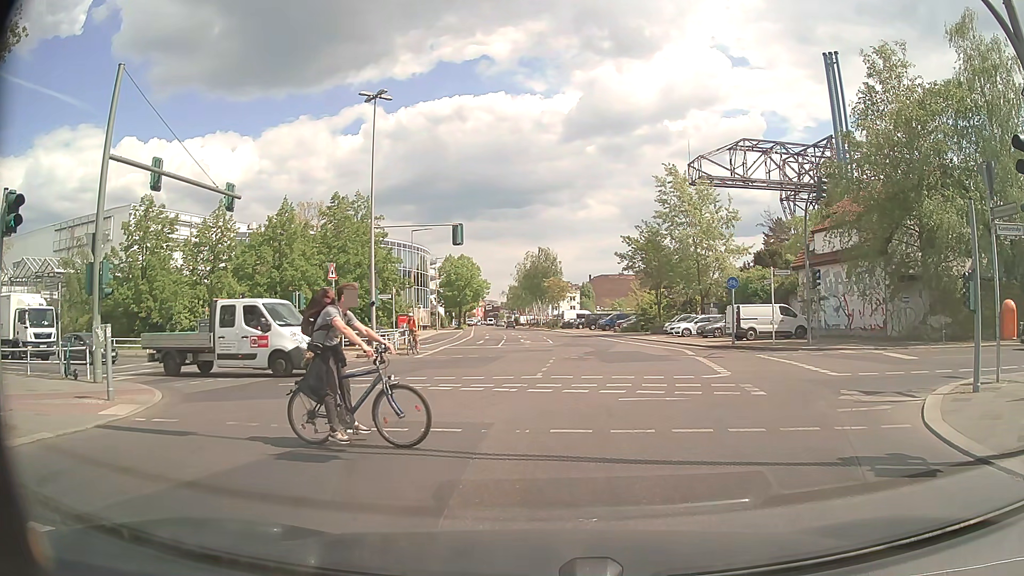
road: tertiary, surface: asphalt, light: Day
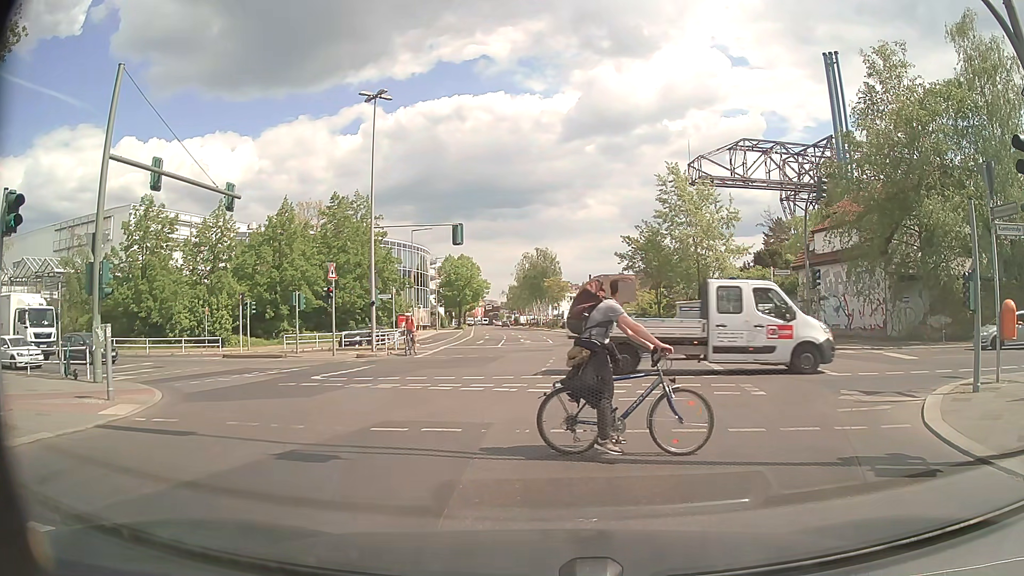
(0.0, 0.0) m; 0°
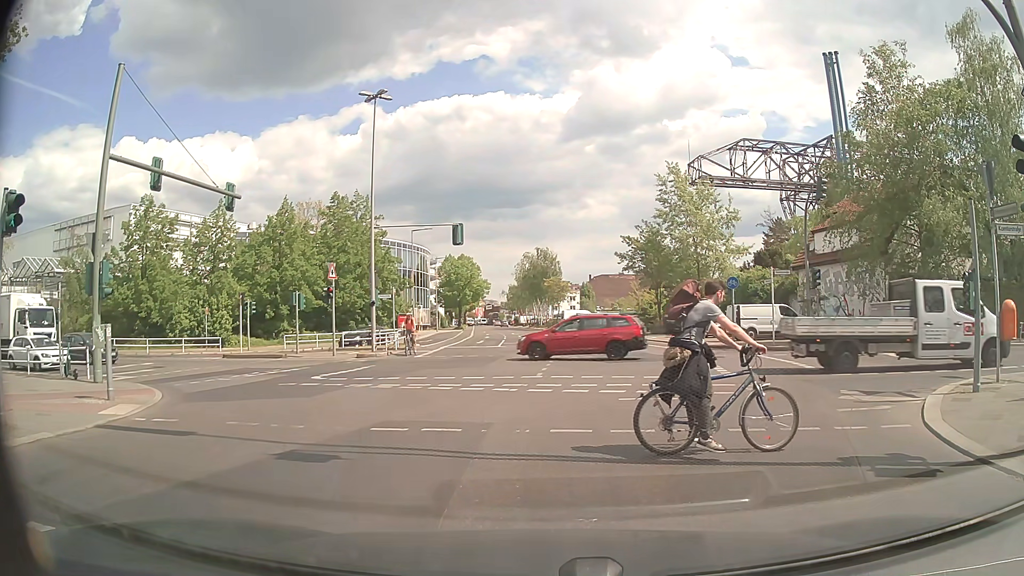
(0.0, 0.0) m; 0°
(0, +10) (0, +20) (-8, +26) (-17, +30) (-27, +32) (-37, +34) (-46, +37) (-56, +39) (-66, +41) (-75, +43) m
